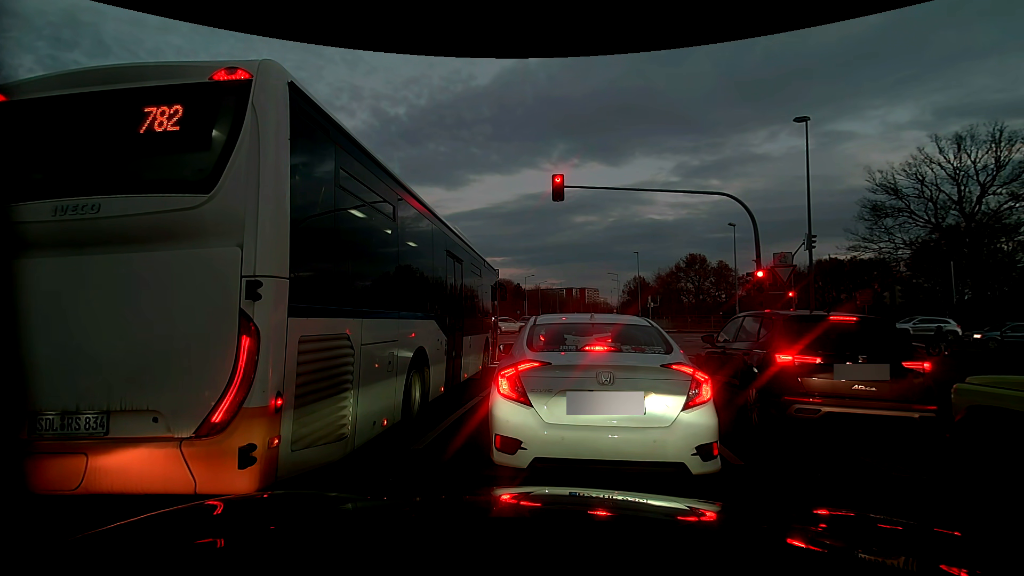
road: residential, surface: asphalt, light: Dusk
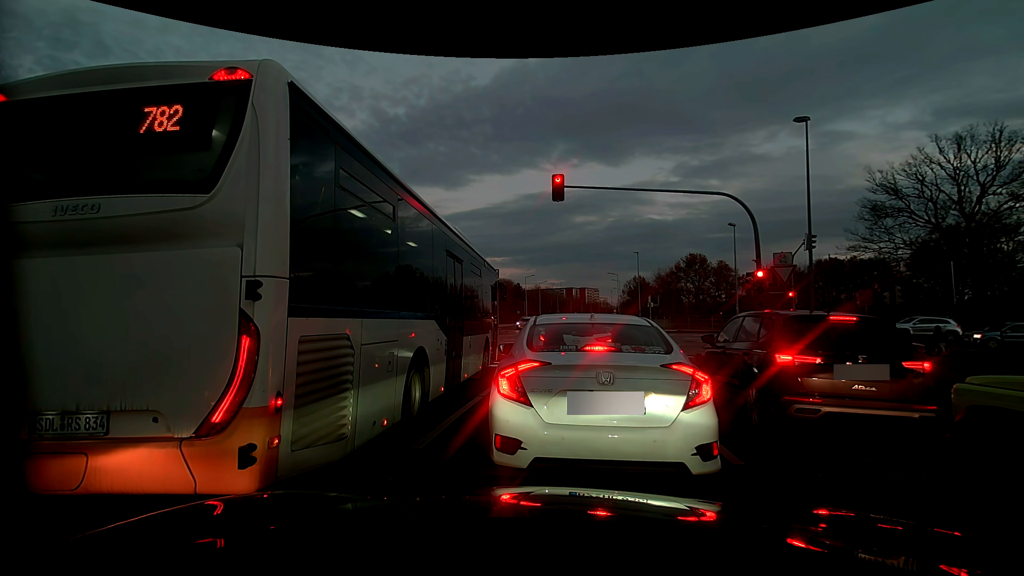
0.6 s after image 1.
(0.0, 0.0) m; 0°
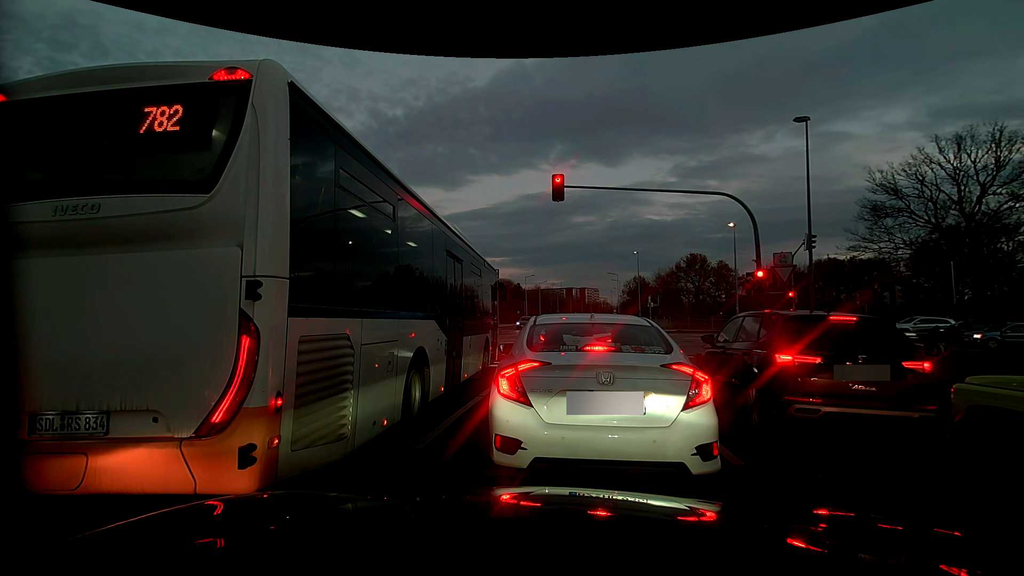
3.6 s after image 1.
(0.0, 0.0) m; 0°
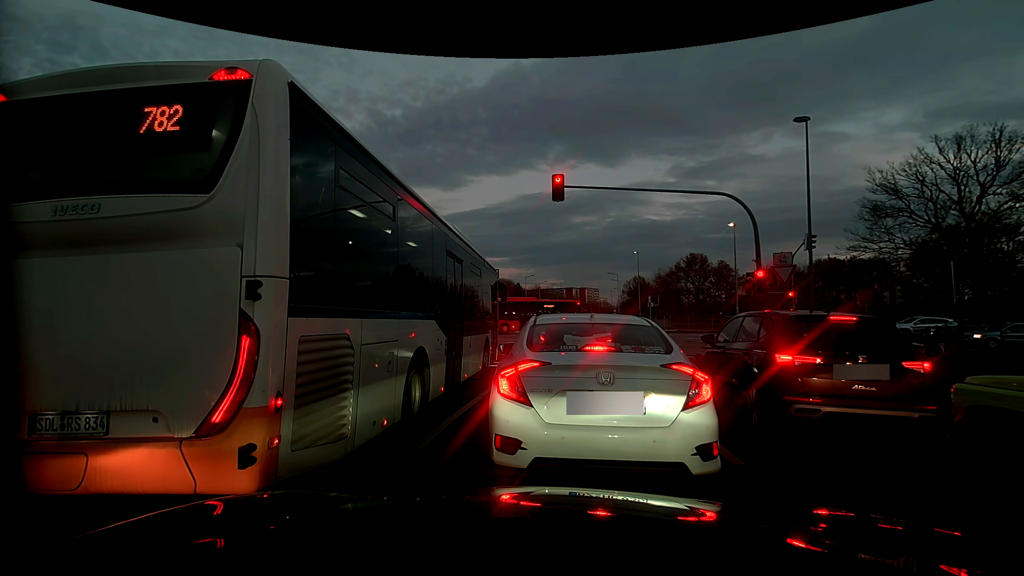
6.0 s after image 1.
(0.0, 0.0) m; 0°
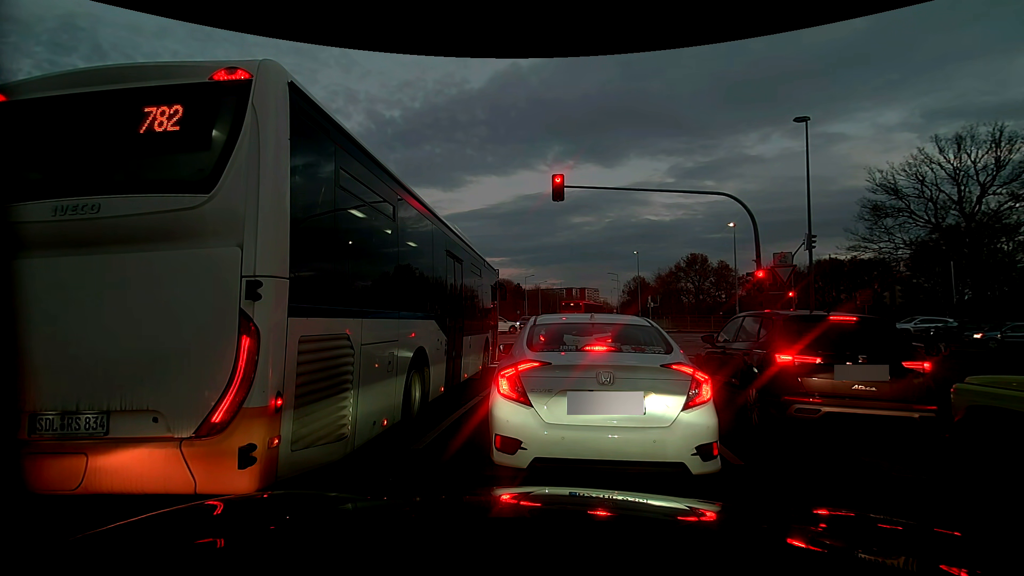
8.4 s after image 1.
(0.0, 0.0) m; 0°
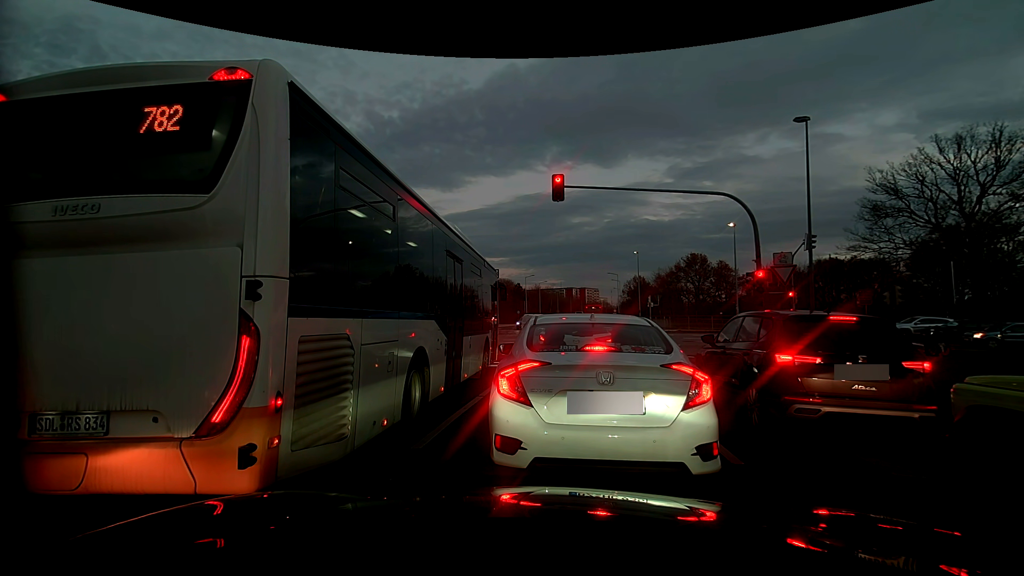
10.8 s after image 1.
(0.0, 0.0) m; 0°
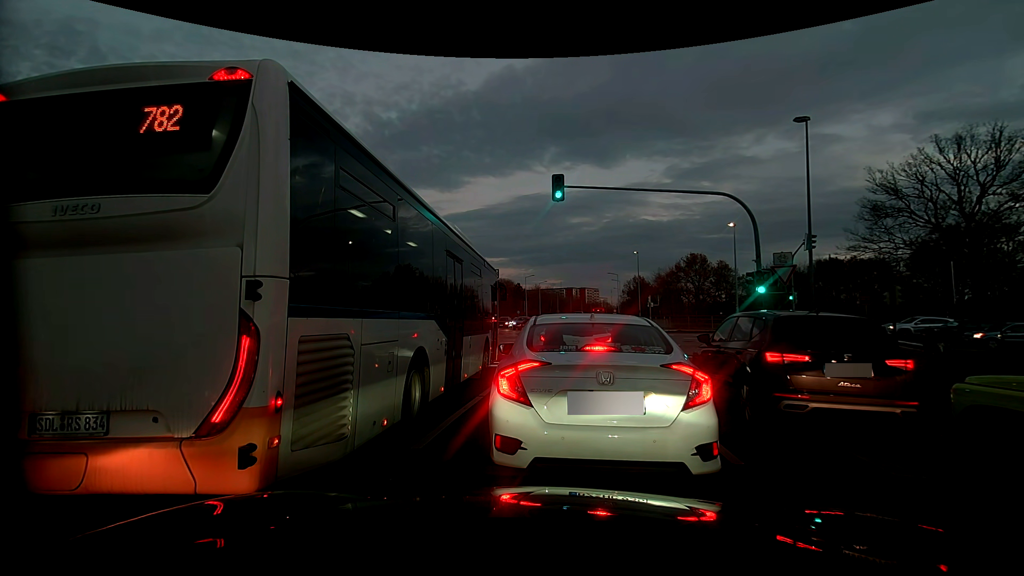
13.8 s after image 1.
(0.0, 0.0) m; 0°
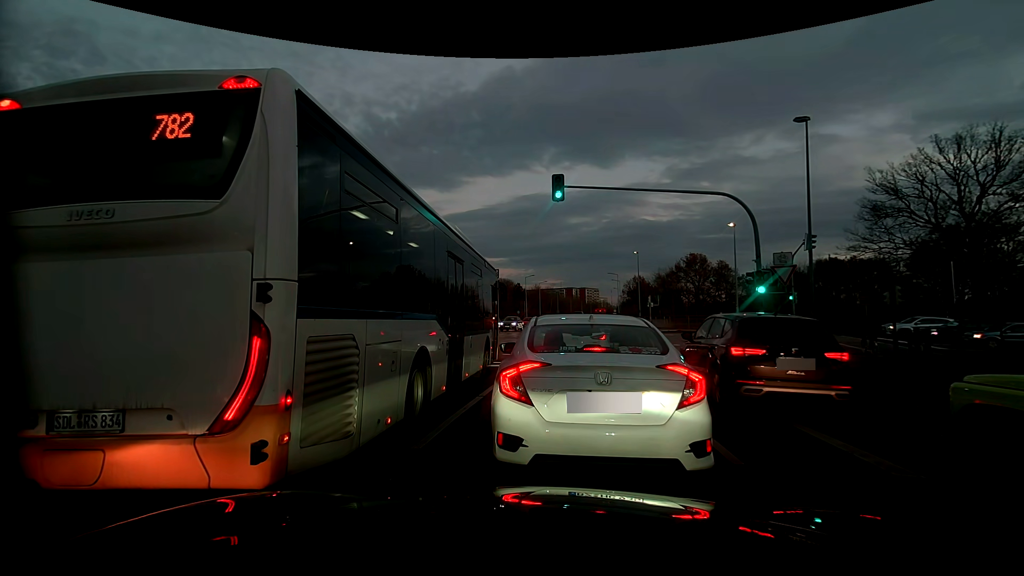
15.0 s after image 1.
(0.0, 0.0) m; 0°
(+1, +10) (+2, +20) (+4, +30) (+5, +40) (+7, +50) (+8, +59) (+10, +69) (+12, +79) (+13, +89) (+15, +99) m
